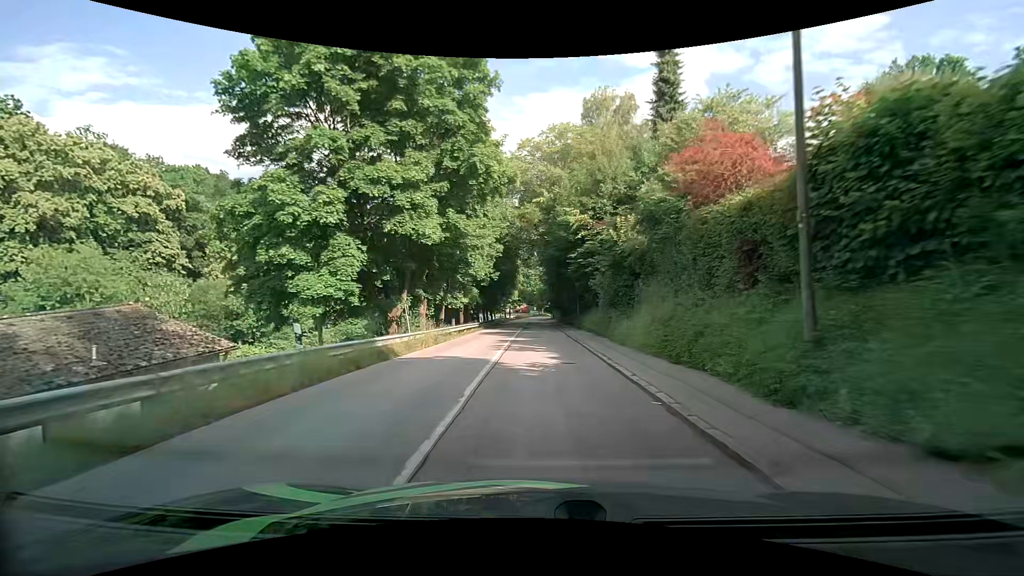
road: tertiary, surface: asphalt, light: Day
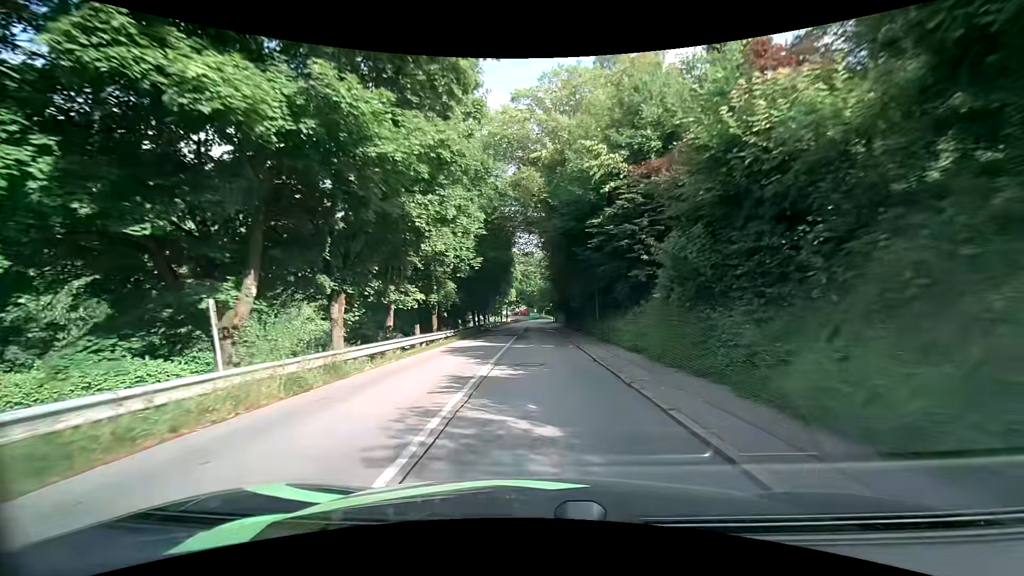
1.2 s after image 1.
(0.0, +12.7) m; 0°
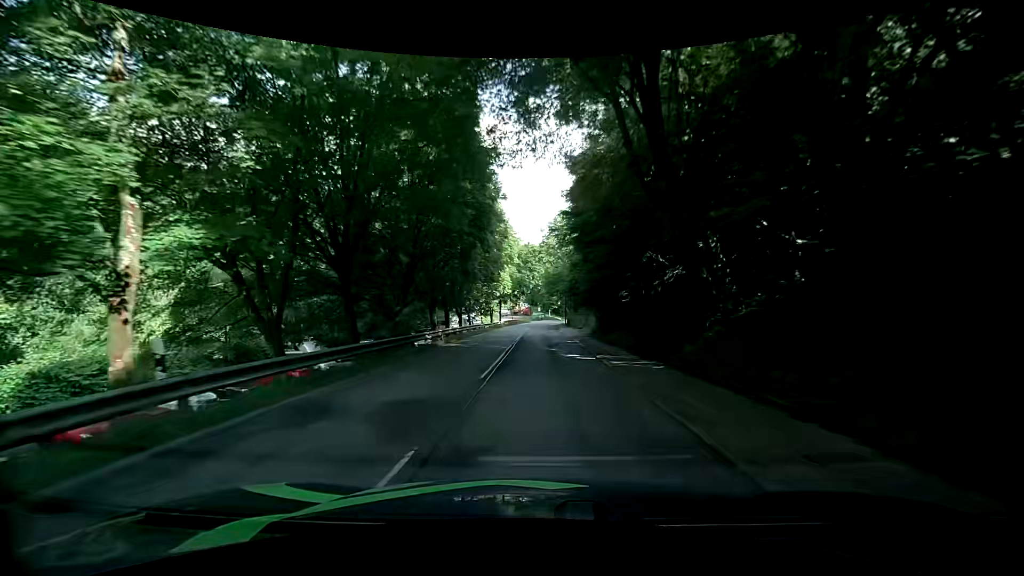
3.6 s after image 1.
(-0.2, +27.3) m; 0°
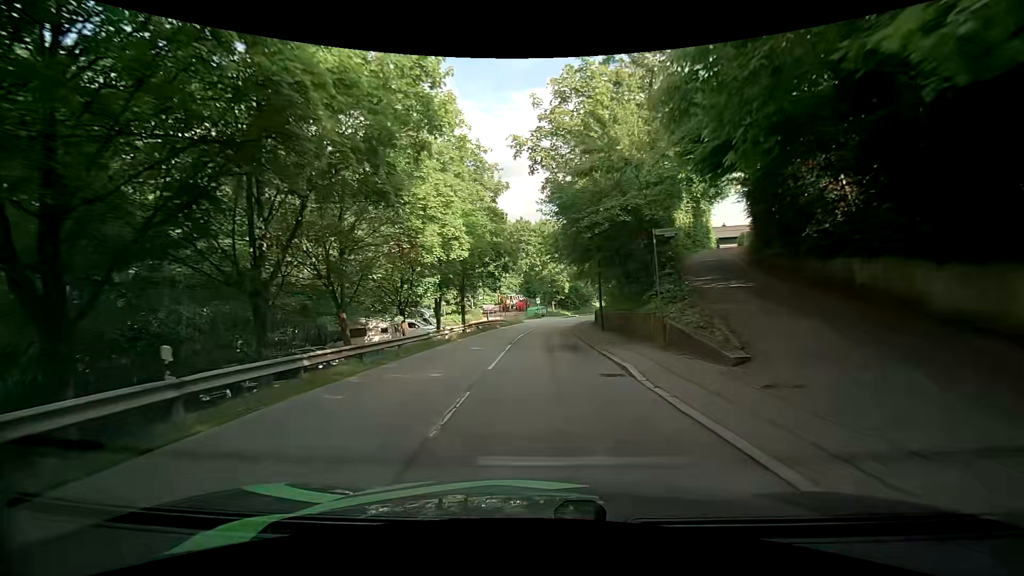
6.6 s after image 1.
(+0.4, +35.3) m; 0°
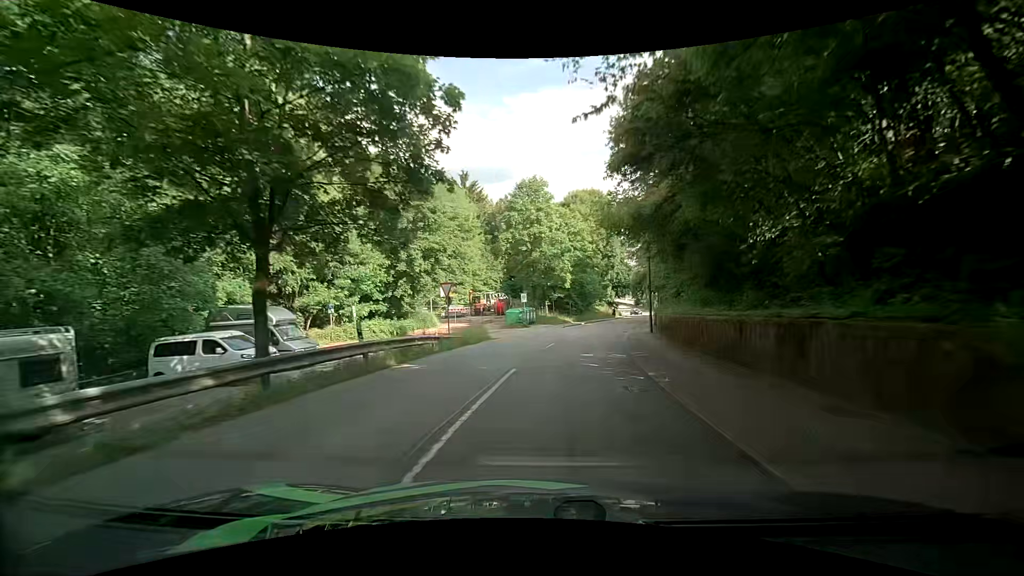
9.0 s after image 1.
(+0.1, +26.9) m; +2°
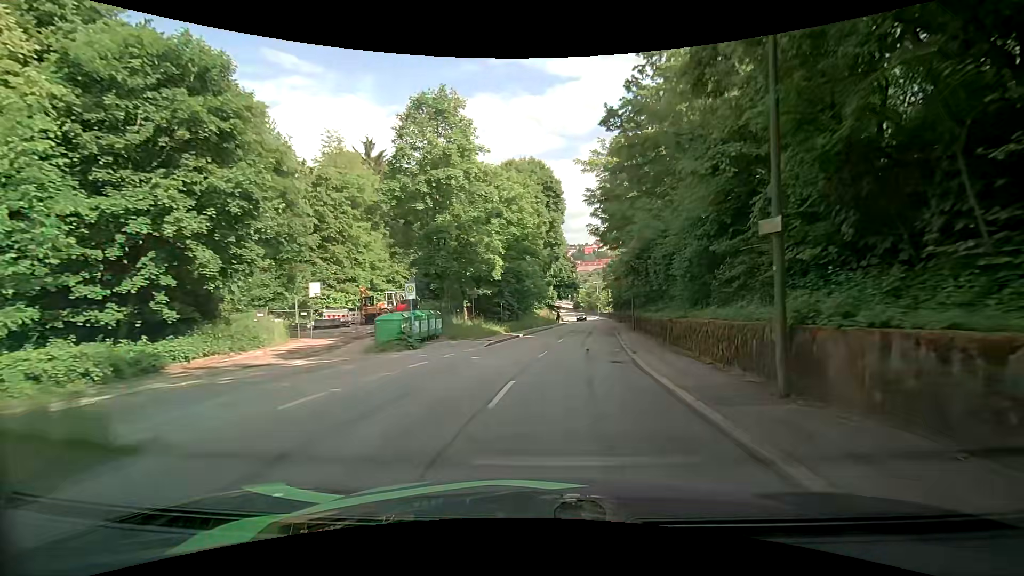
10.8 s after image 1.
(+1.1, +19.1) m; +7°
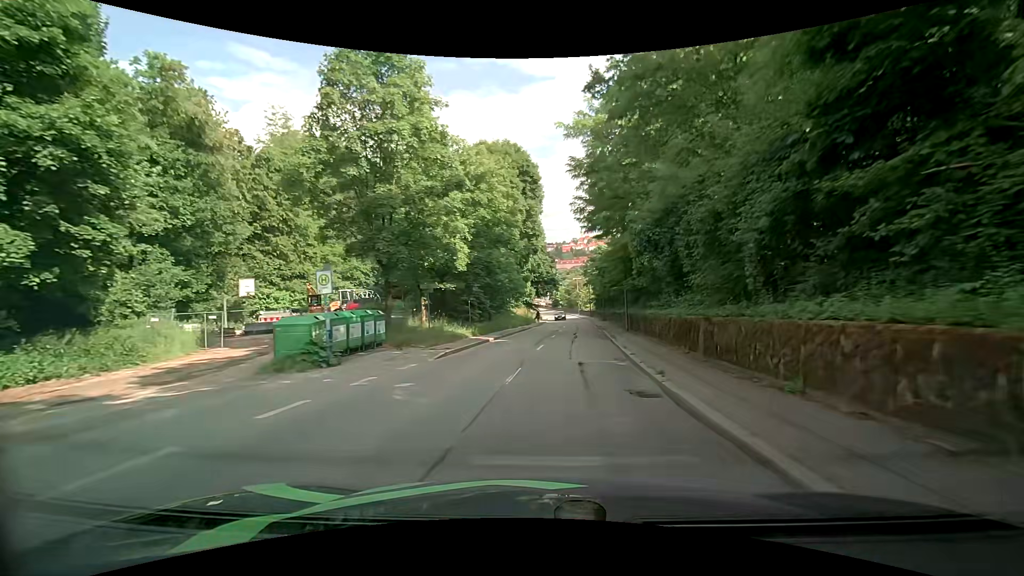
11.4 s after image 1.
(+0.2, +6.2) m; +2°
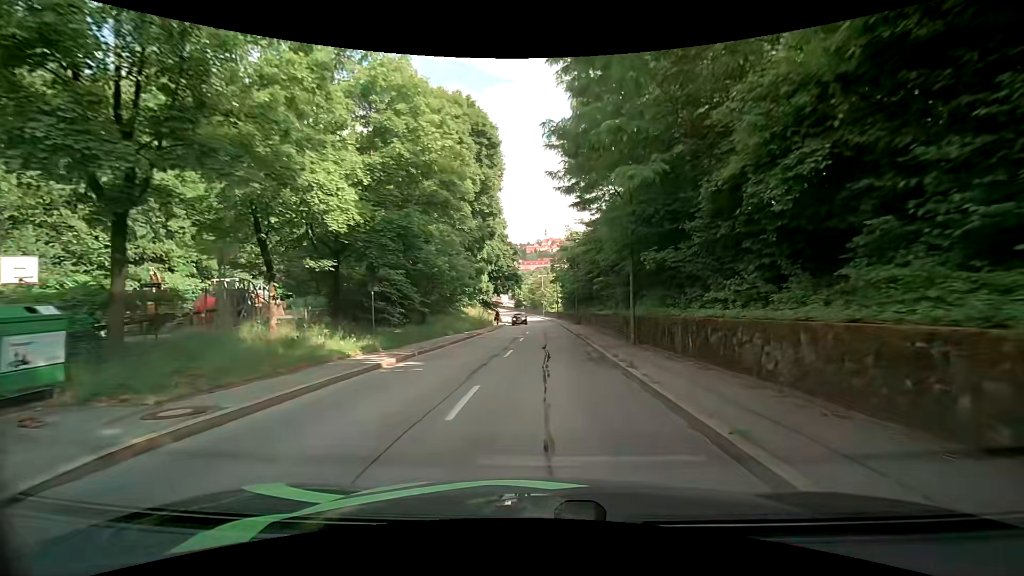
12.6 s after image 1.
(+0.5, +12.5) m; +4°
(0, +10) (0, +20) (+1, +30) (+1, +40) (+1, +50) (+1, +60) (+1, +70) (0, +80) (0, +90) (-1, +100) m
